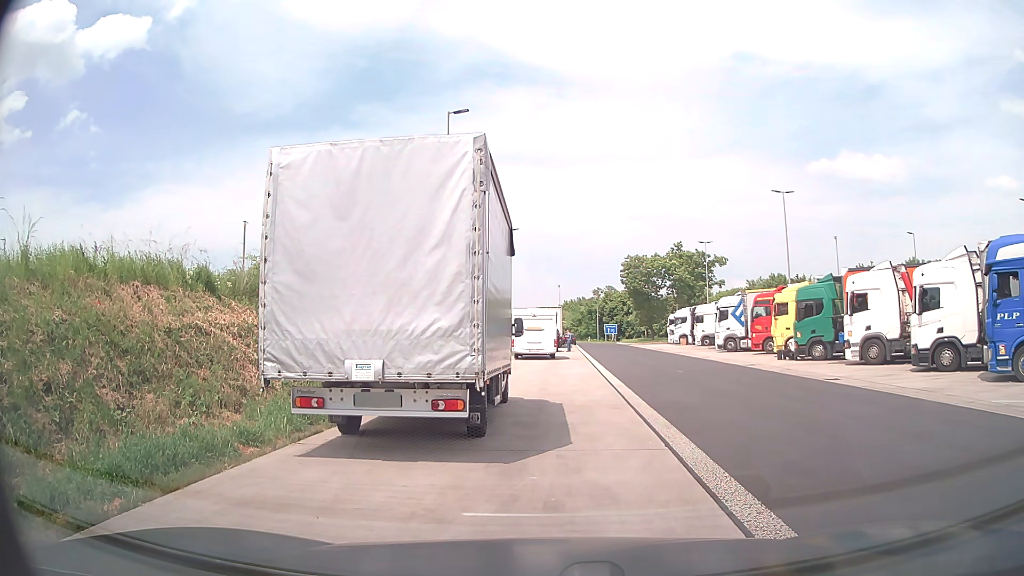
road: service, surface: asphalt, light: Day
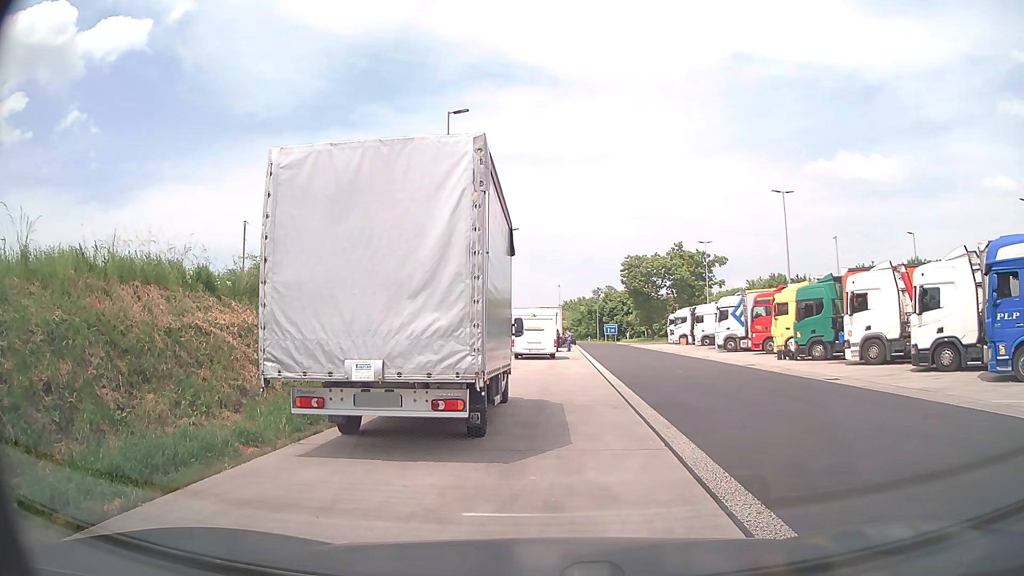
(0.0, 0.0) m; 0°
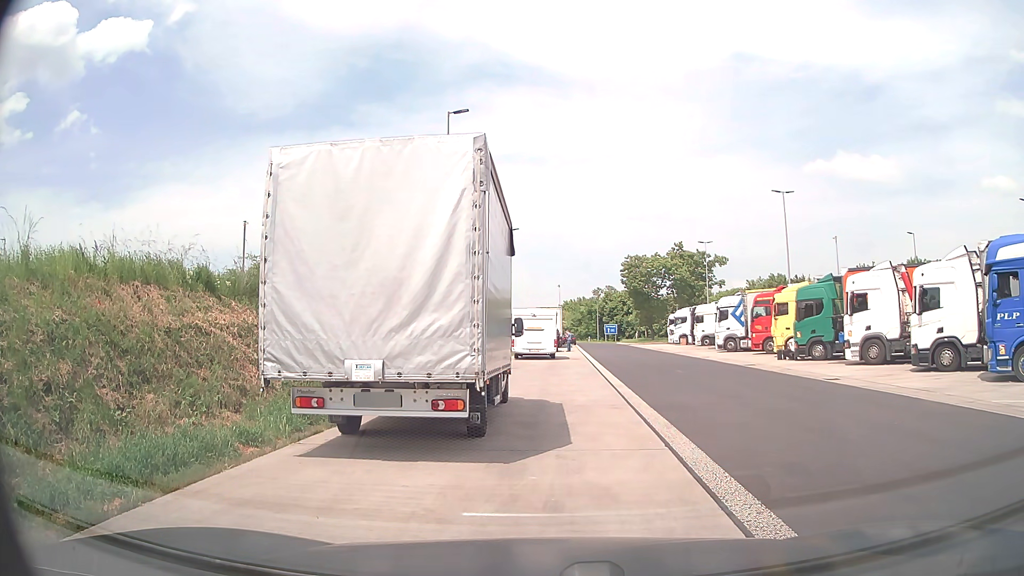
(0.0, 0.0) m; 0°
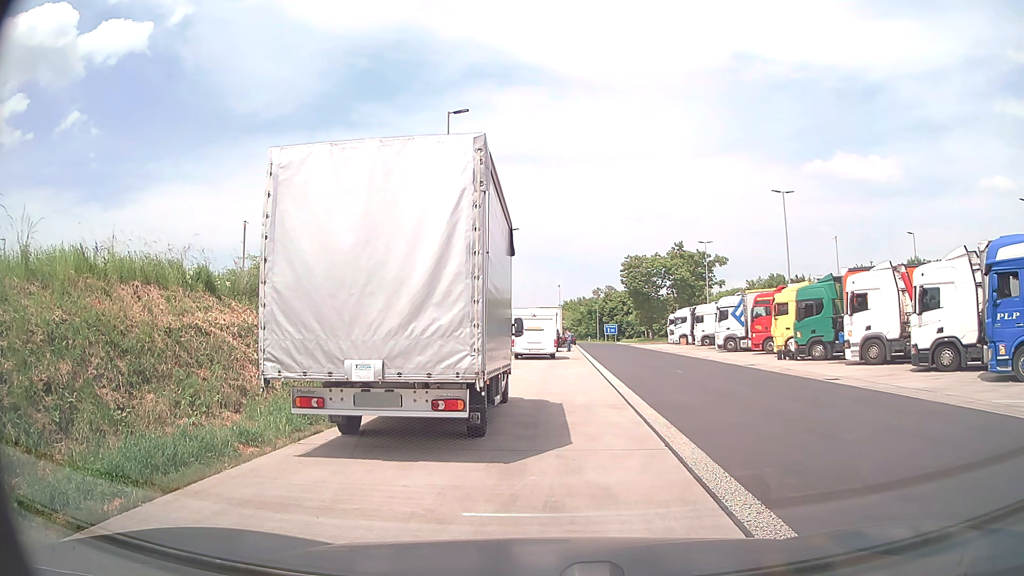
(0.0, 0.0) m; 0°
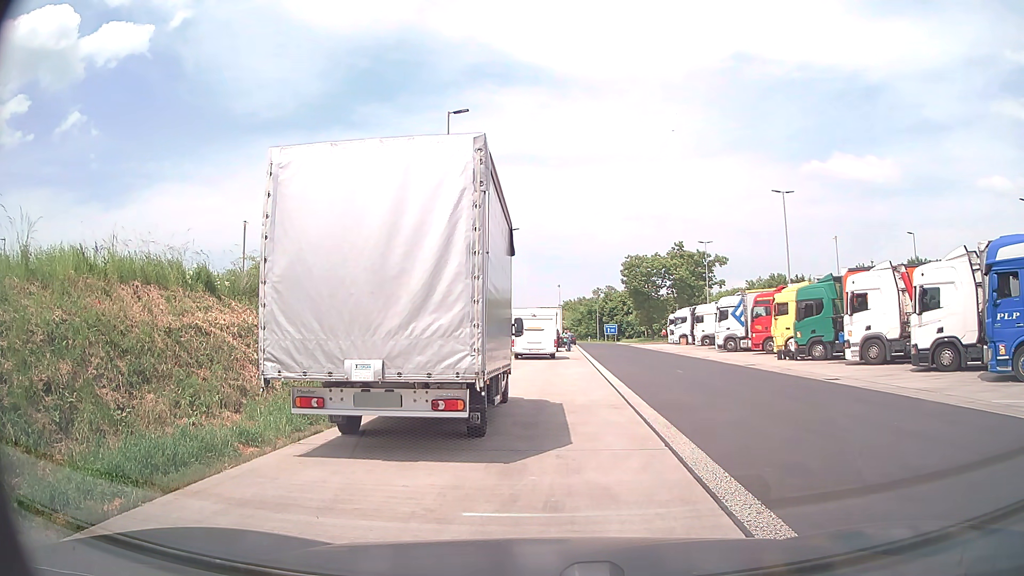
(0.0, 0.0) m; 0°
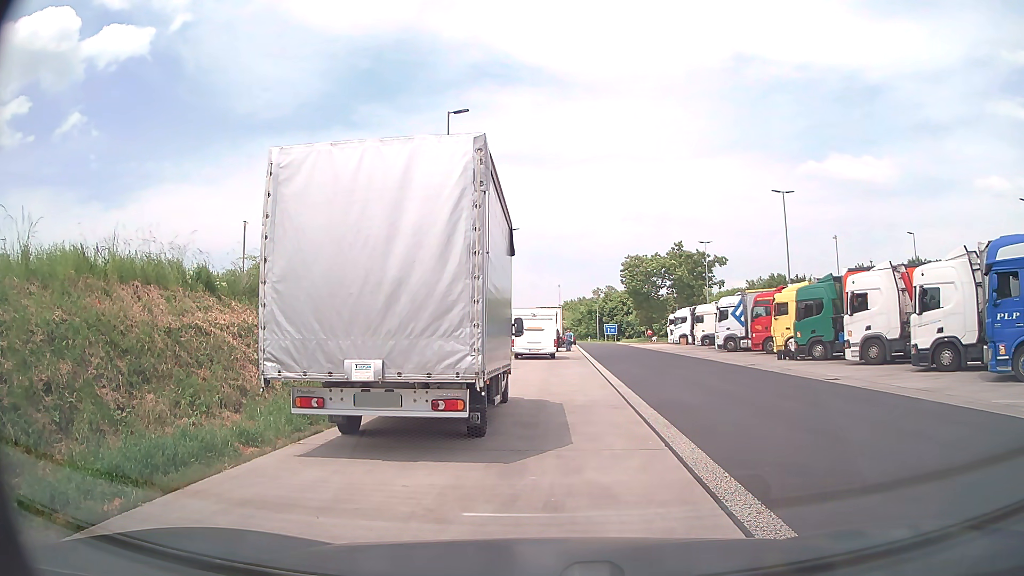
(0.0, 0.0) m; 0°
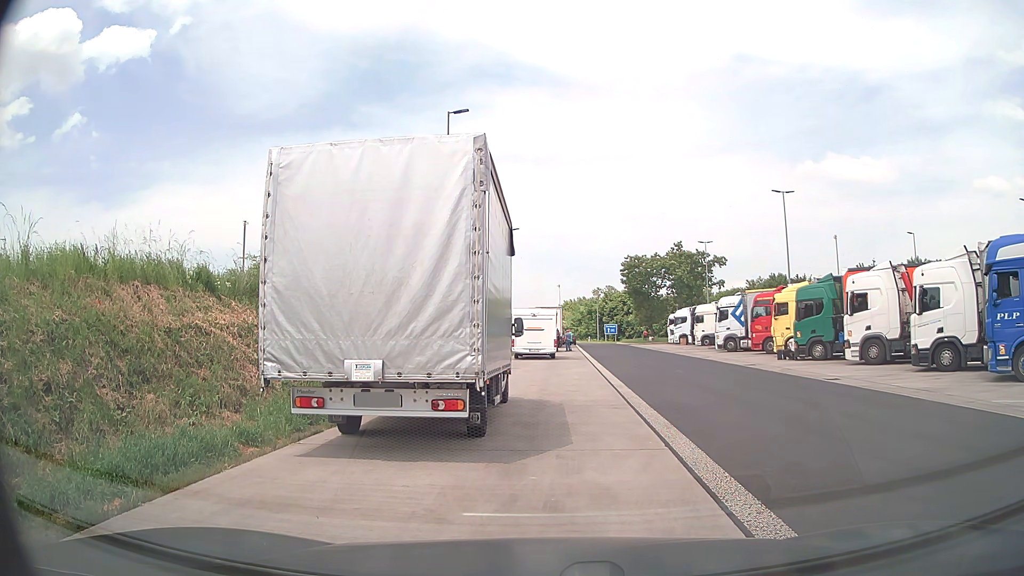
(0.0, 0.0) m; 0°
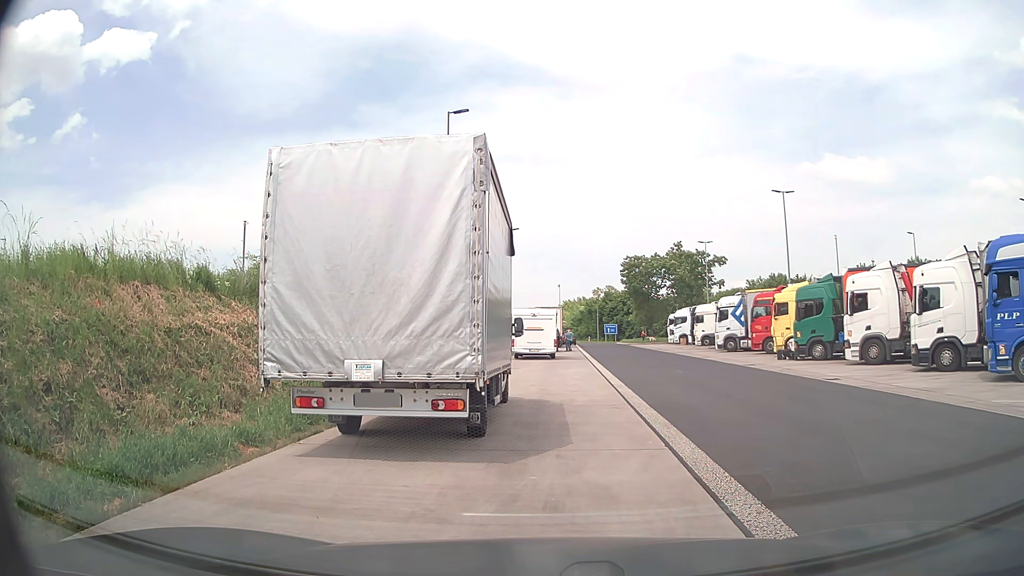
(0.0, 0.0) m; 0°
